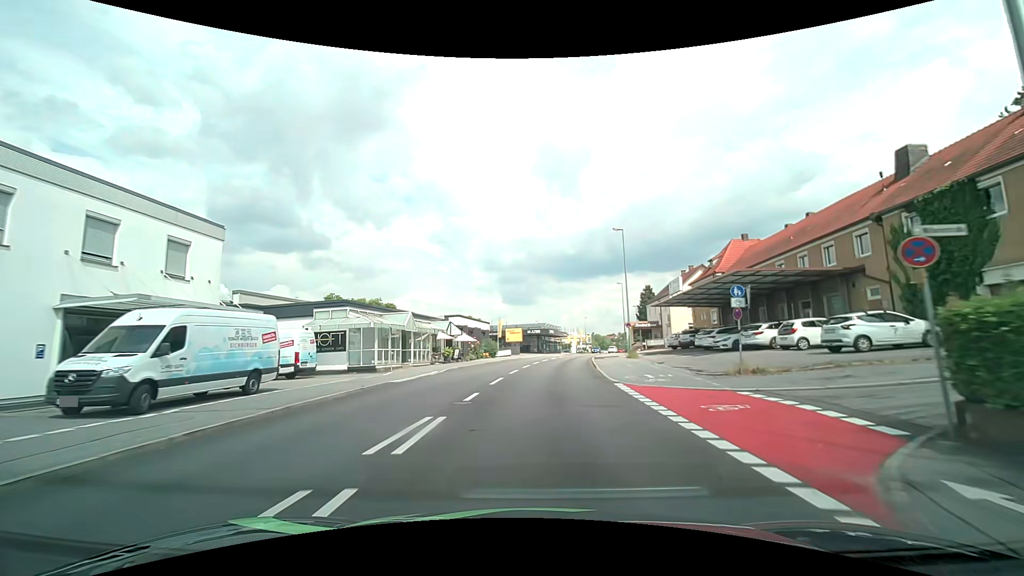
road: tertiary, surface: asphalt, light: Day
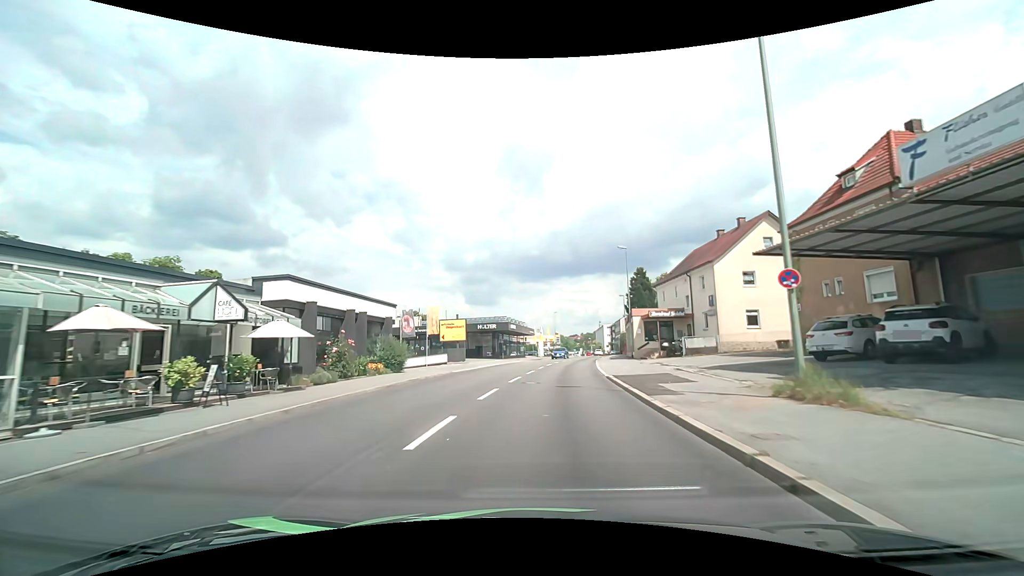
(+1.2, +28.3) m; +4°
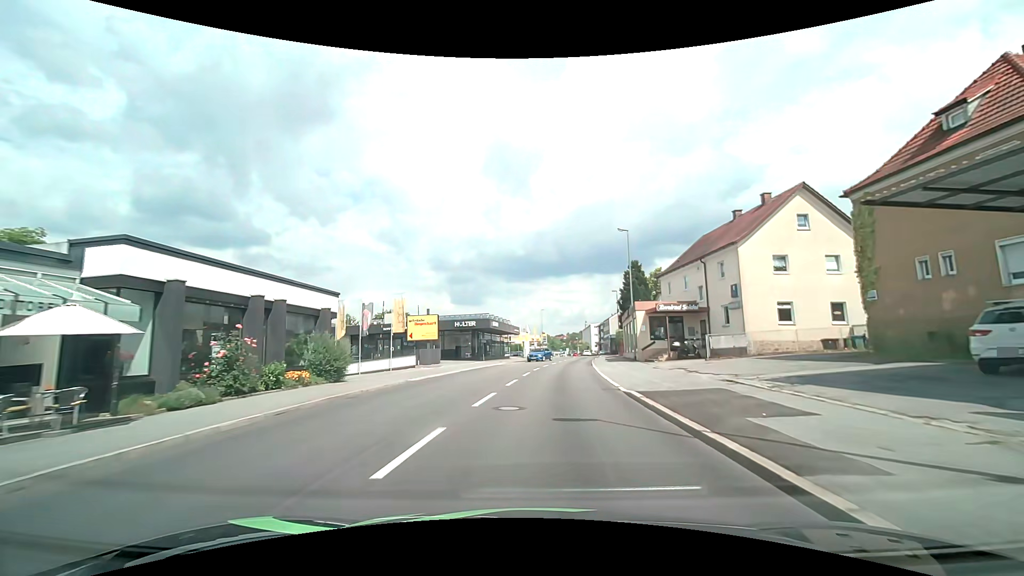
(+0.1, +7.3) m; +2°
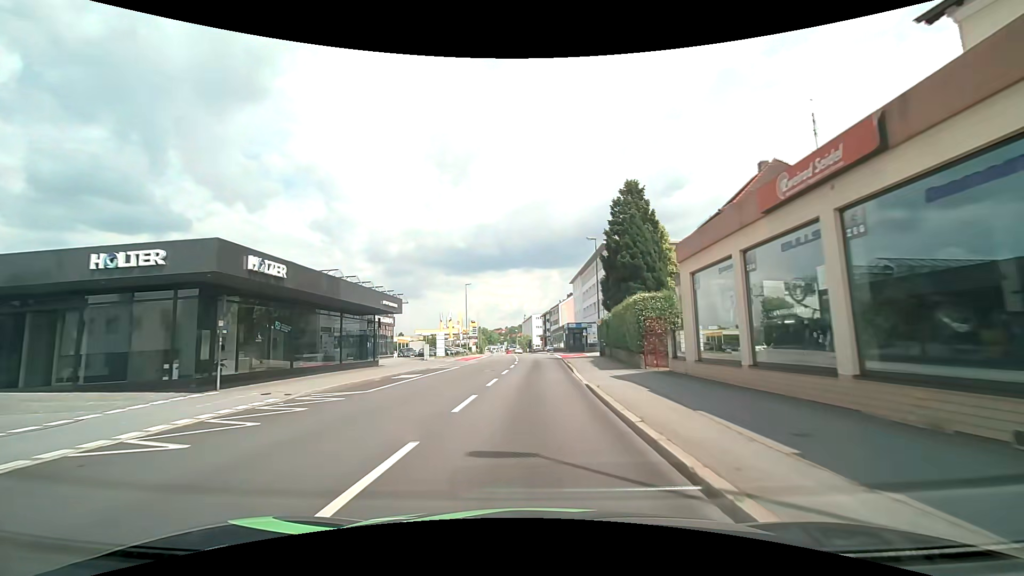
(+2.7, +37.1) m; +7°
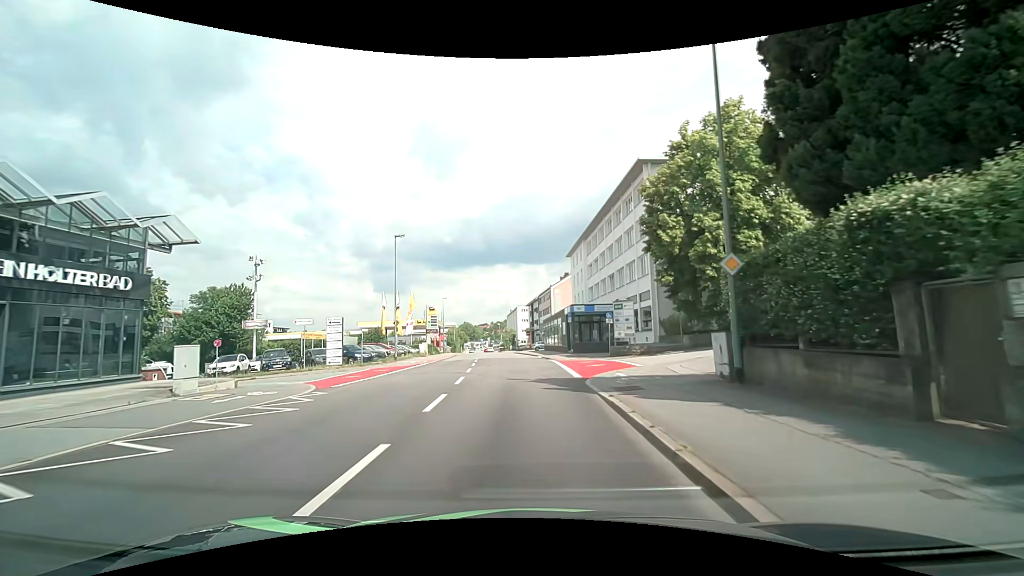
(+0.6, +29.7) m; +2°
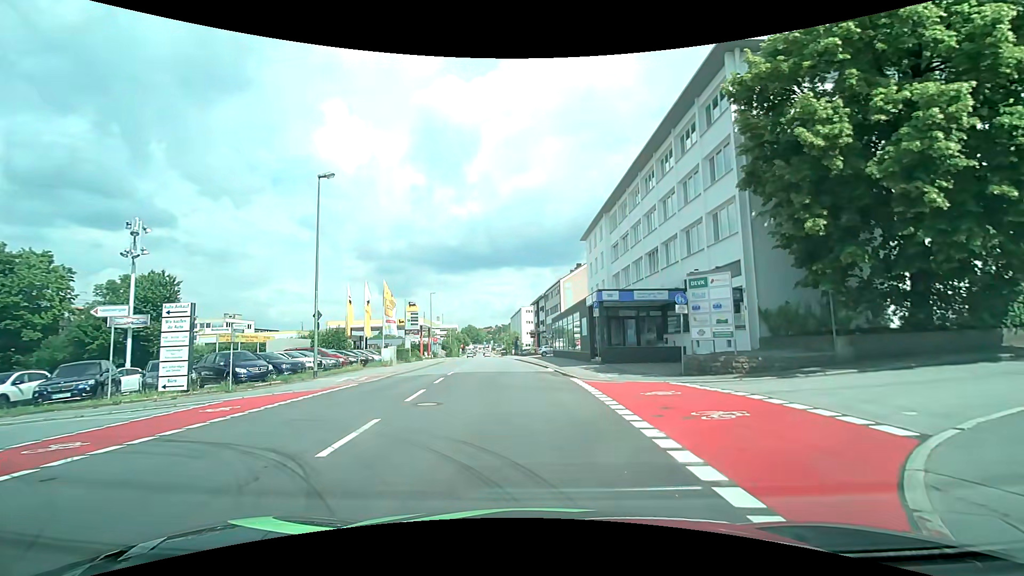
(-0.2, +14.8) m; -1°
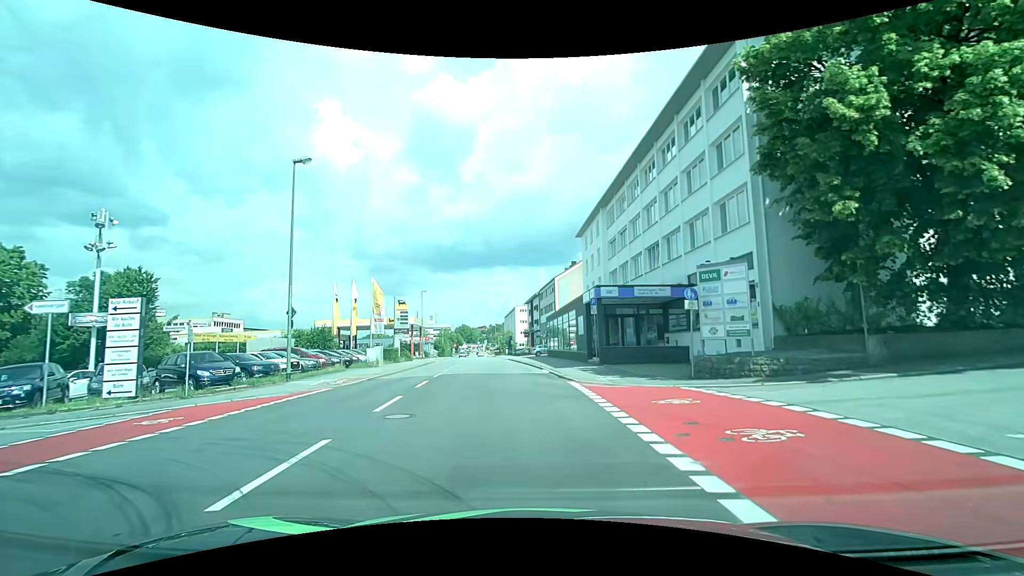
(0.0, +1.9) m; 0°
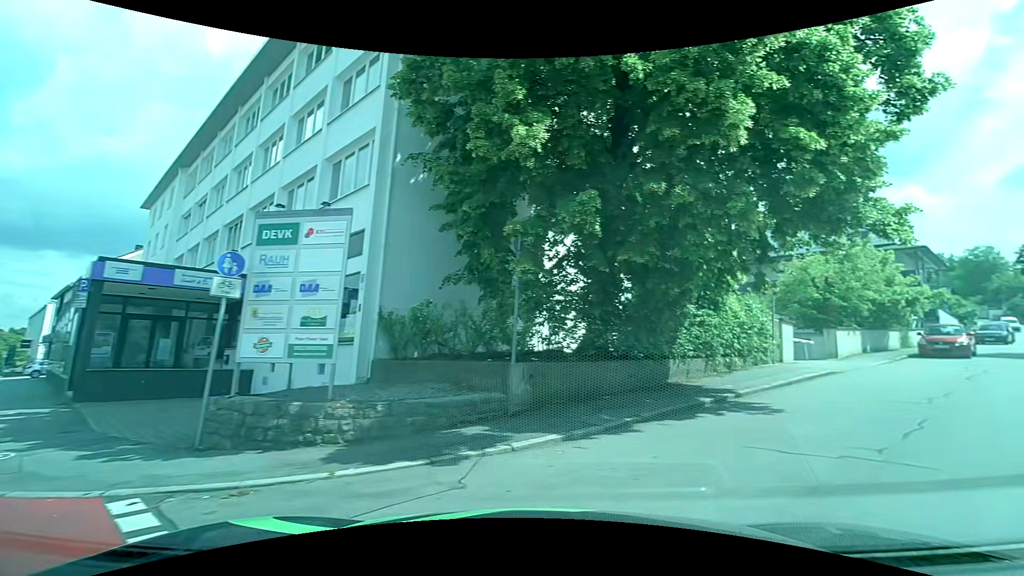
(+2.5, +8.7) m; +44°
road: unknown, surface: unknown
